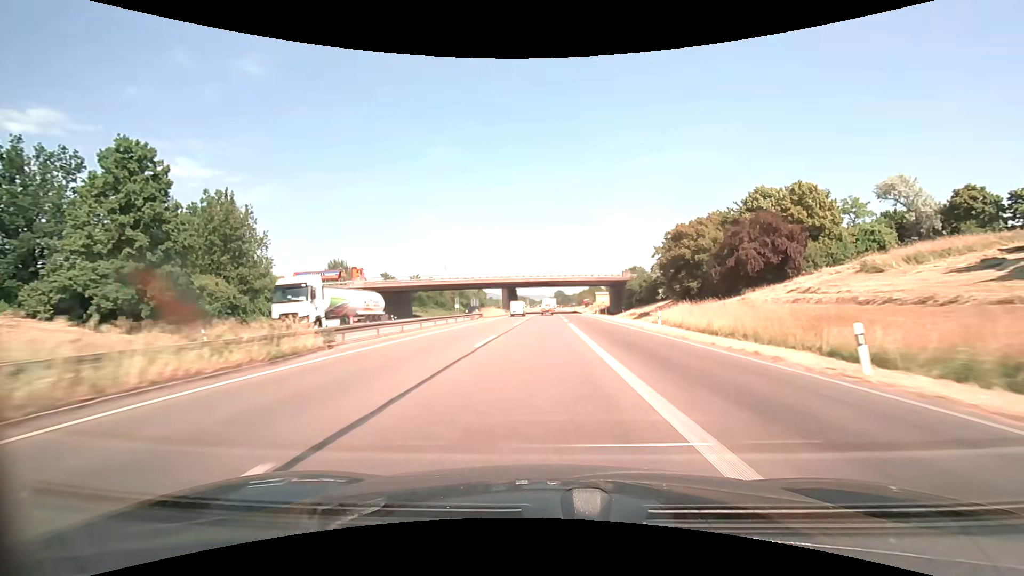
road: trunk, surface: asphalt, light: Day
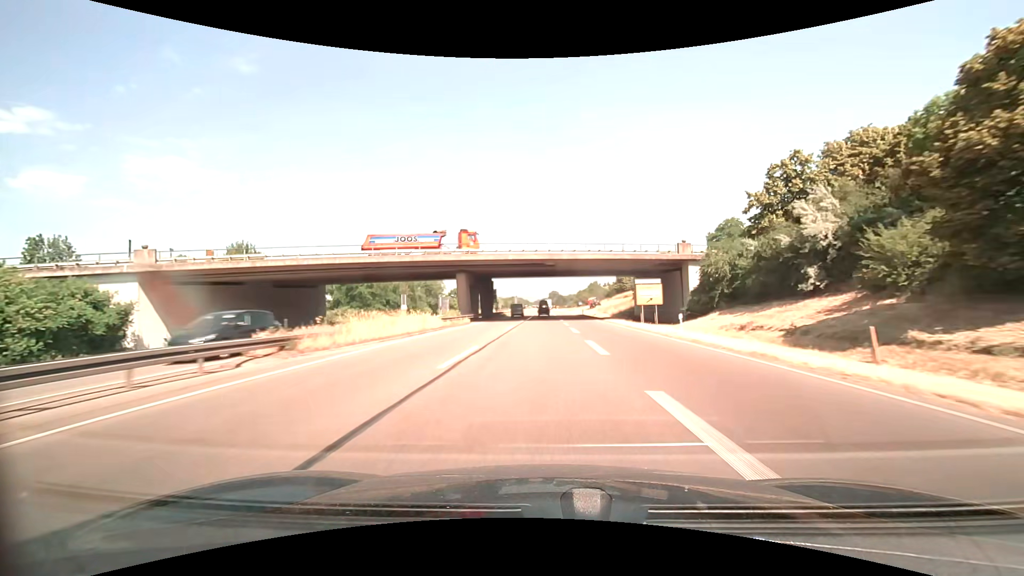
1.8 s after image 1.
(+0.2, +42.5) m; +1°
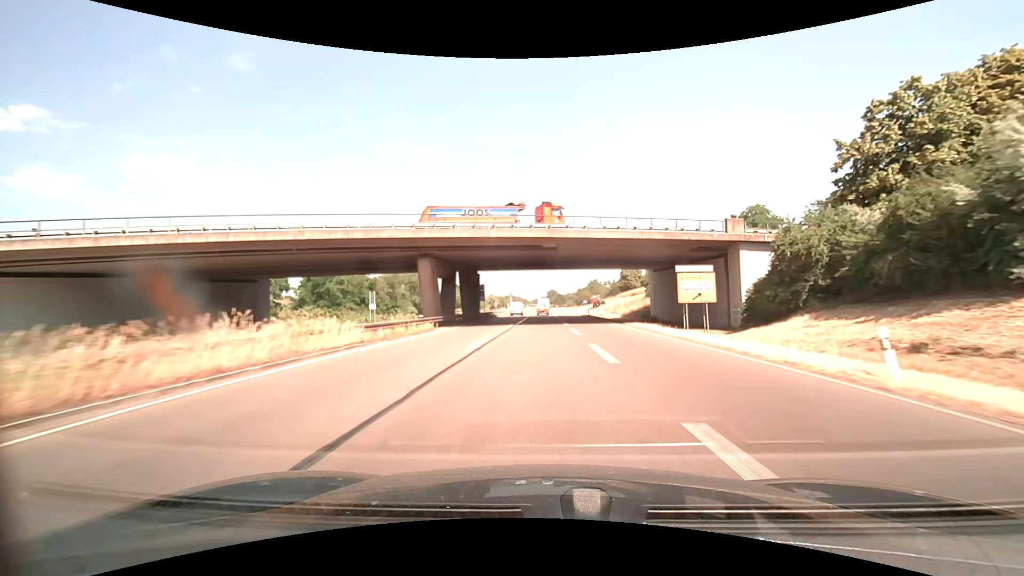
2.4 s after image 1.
(0.0, +14.2) m; 0°
